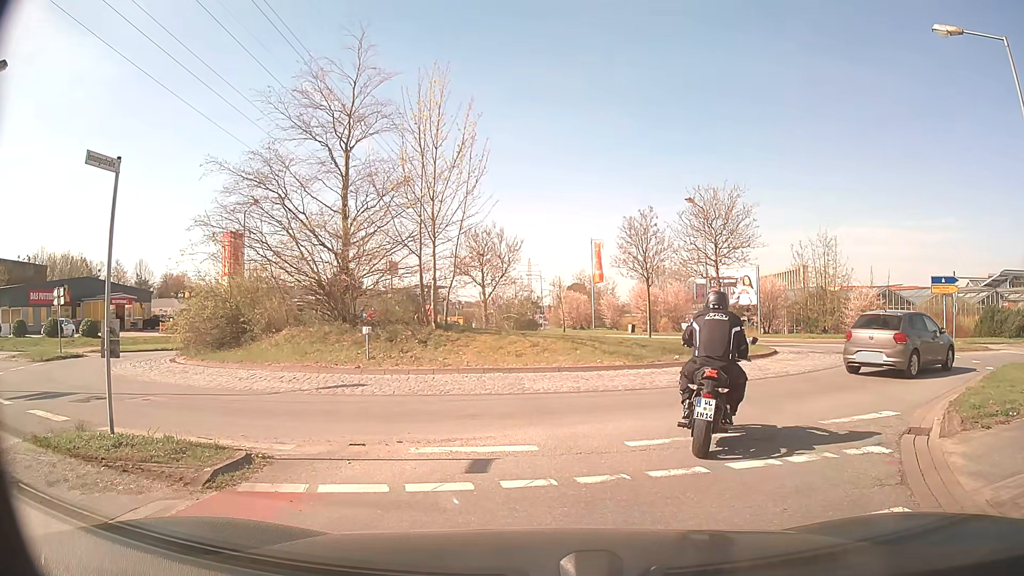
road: residential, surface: asphalt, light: Day
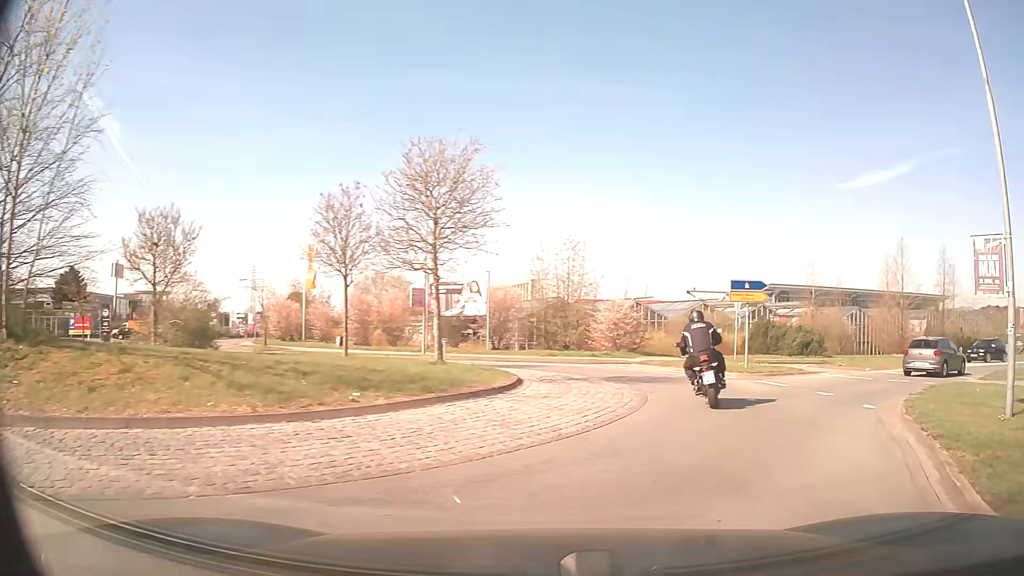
(+1.5, +7.5) m; +25°
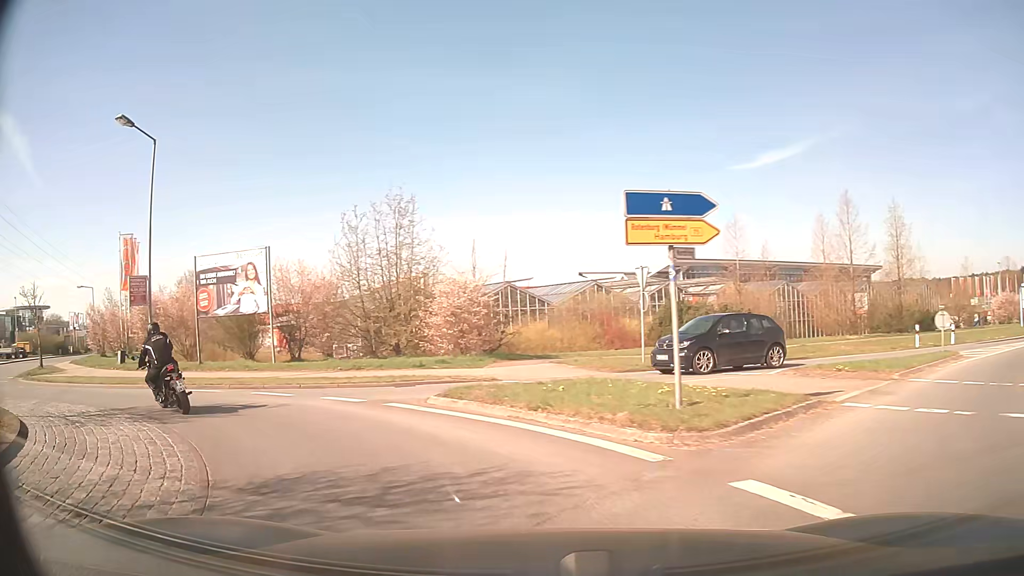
(+3.4, +12.9) m; +9°
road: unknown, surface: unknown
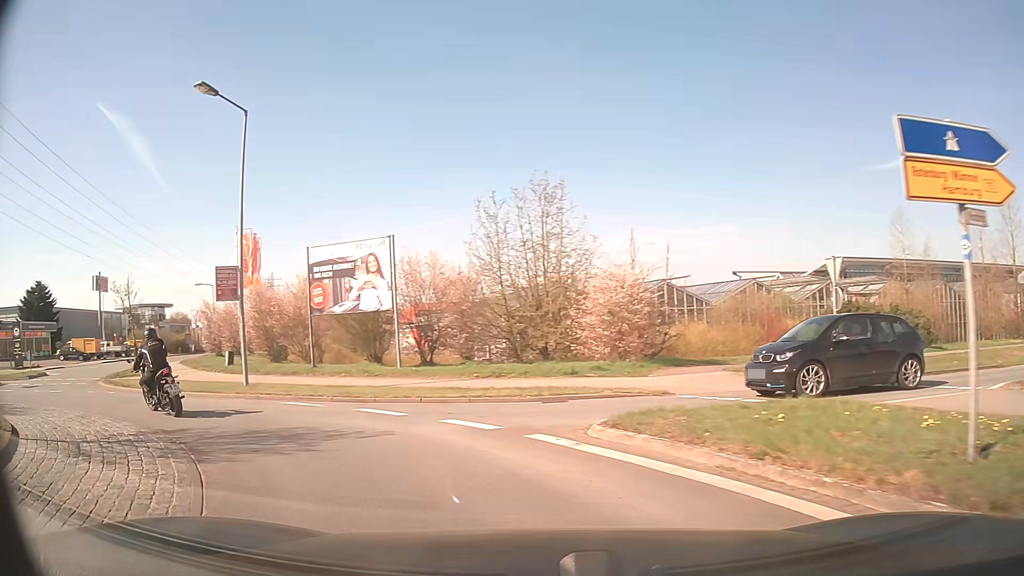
(-0.3, +3.5) m; -11°
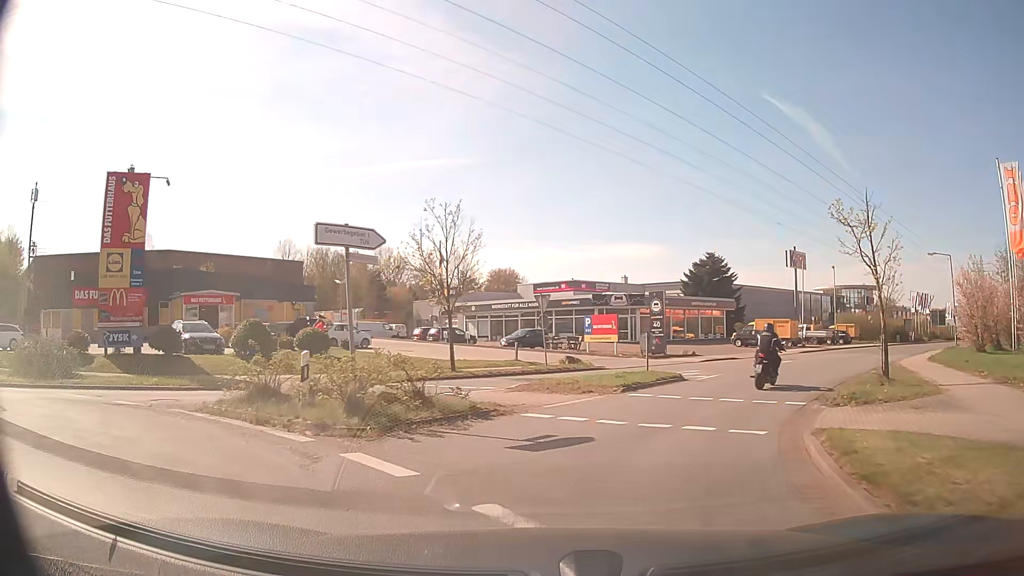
(-10.1, +14.9) m; -62°
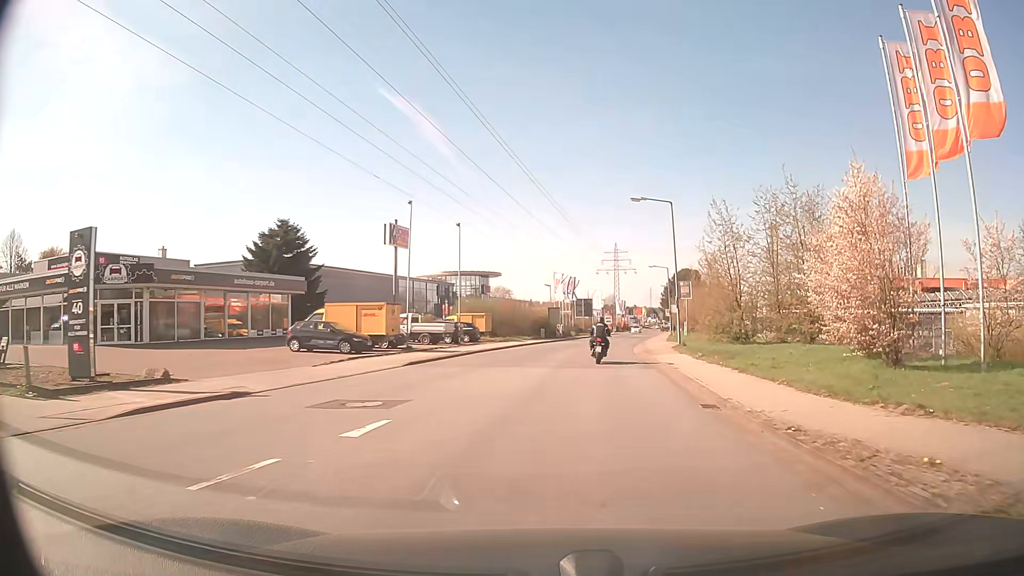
(+7.5, +22.4) m; +34°
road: residential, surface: asphalt
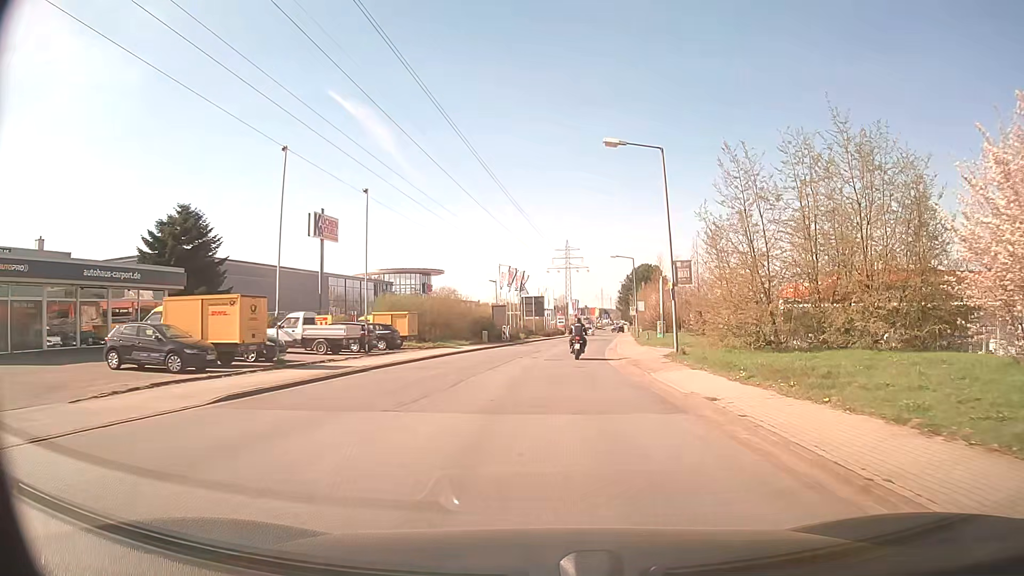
(+0.4, +11.2) m; +4°
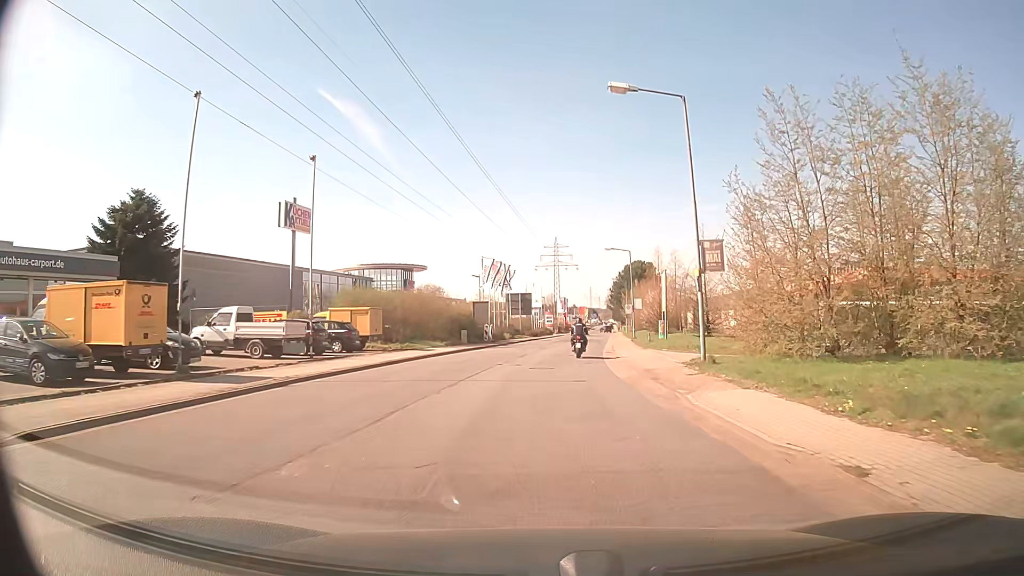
(+0.1, +5.9) m; +1°
(0, +10) (0, +20) (+1, +30) (+2, +40) (+3, +50) (+4, +60) (+5, +70) (+6, +80) (+7, +90) (+8, +100) m
